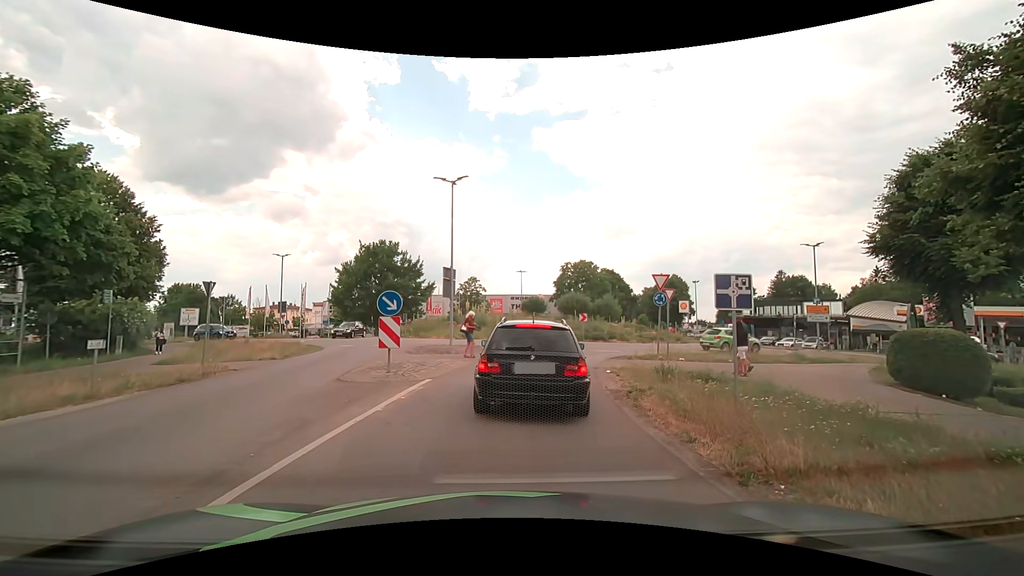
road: secondary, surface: asphalt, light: Day
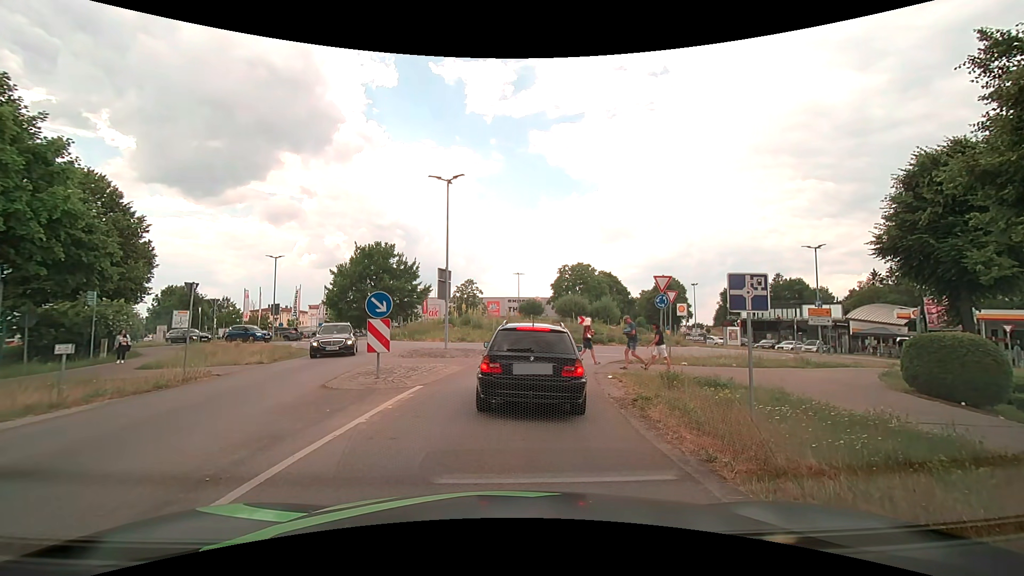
(0.0, +0.7) m; 0°
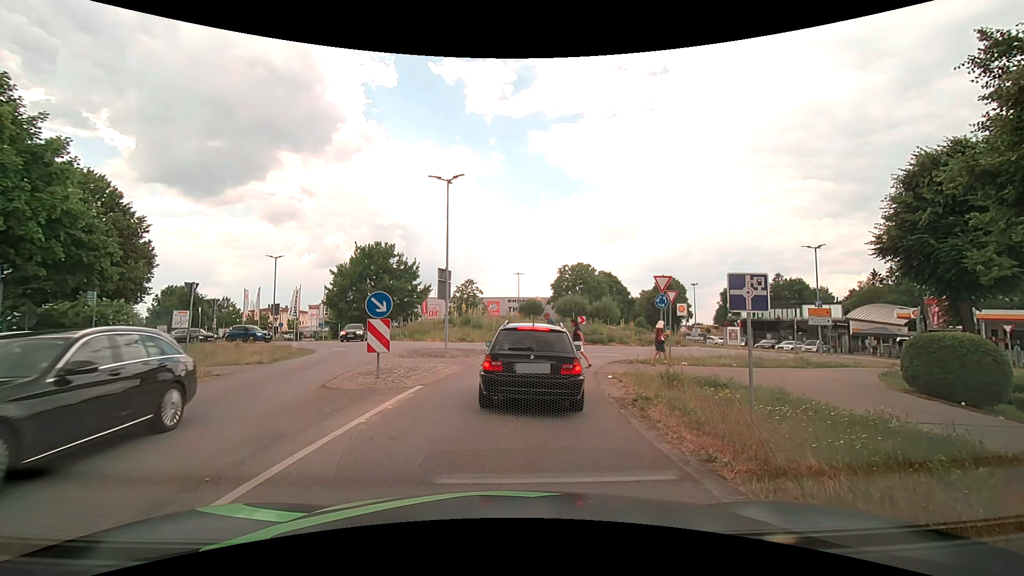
(0.0, 0.0) m; 0°
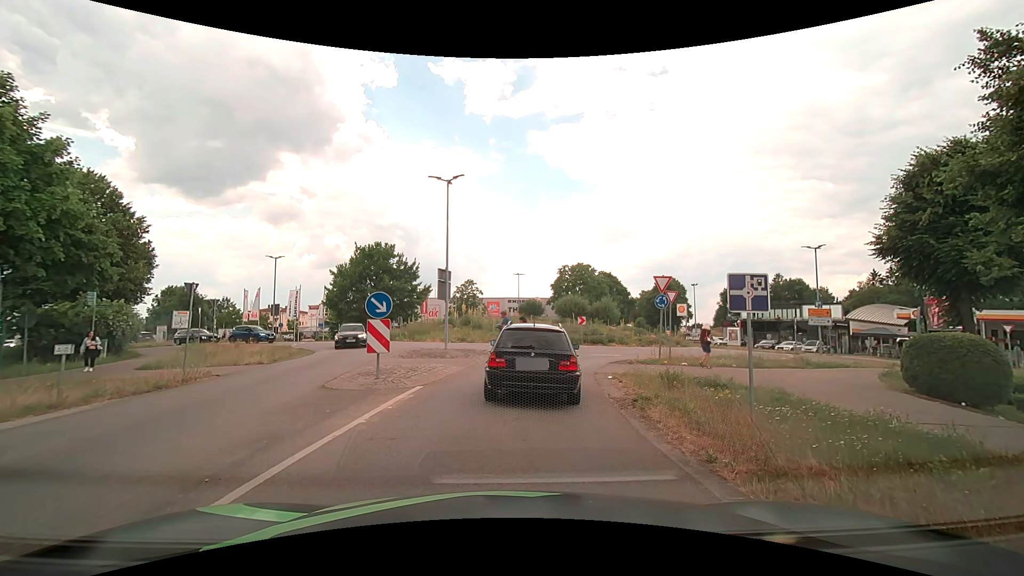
(0.0, 0.0) m; 0°
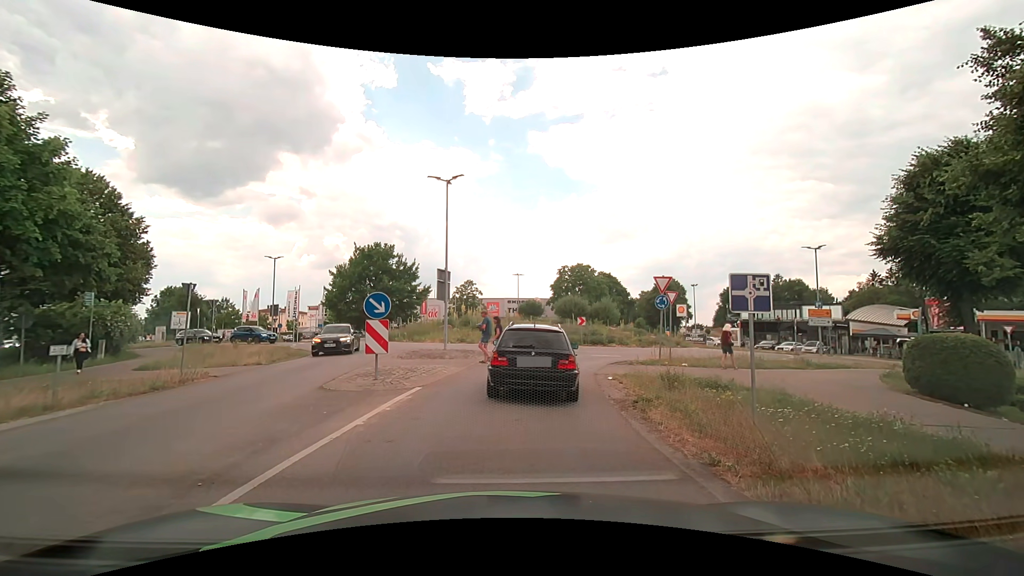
(0.0, +0.1) m; 0°
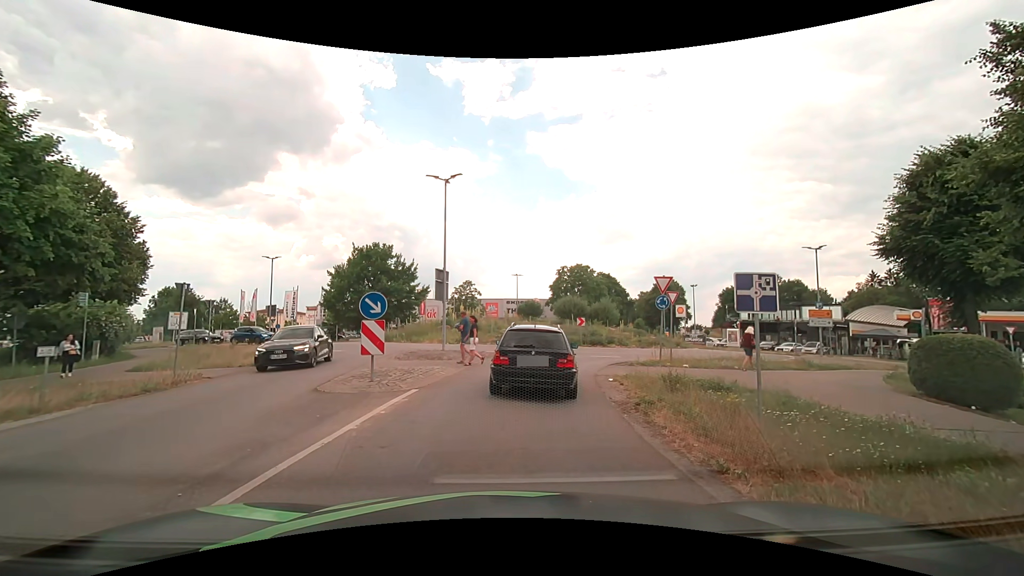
(0.0, +0.3) m; 0°
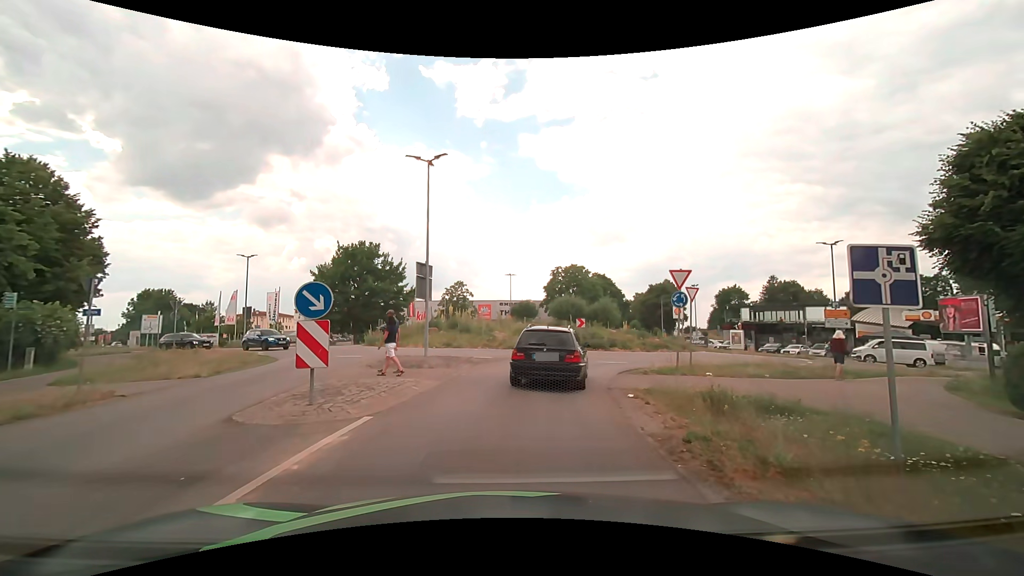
(+0.1, +3.2) m; +3°
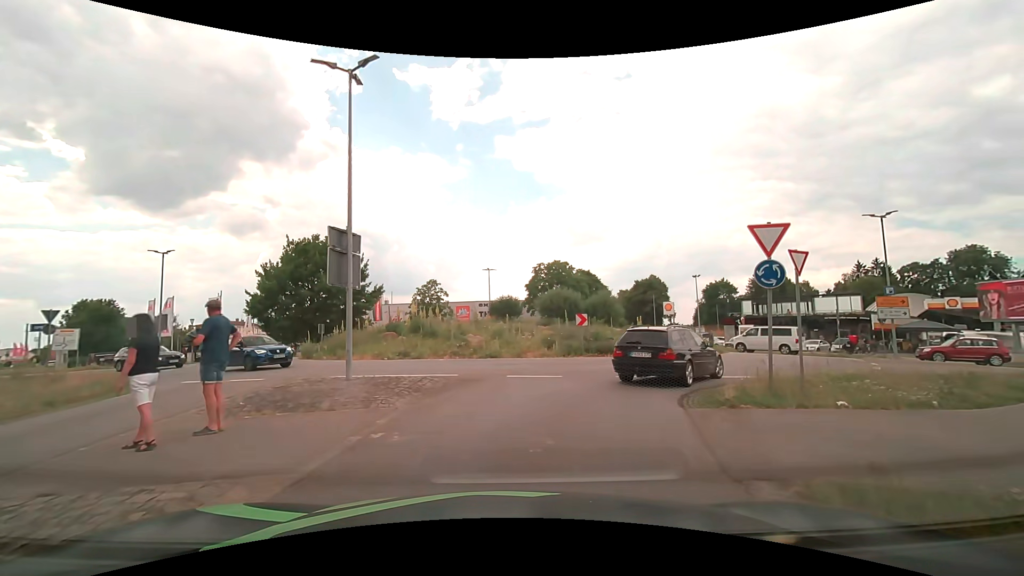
(+0.2, +7.7) m; +3°
